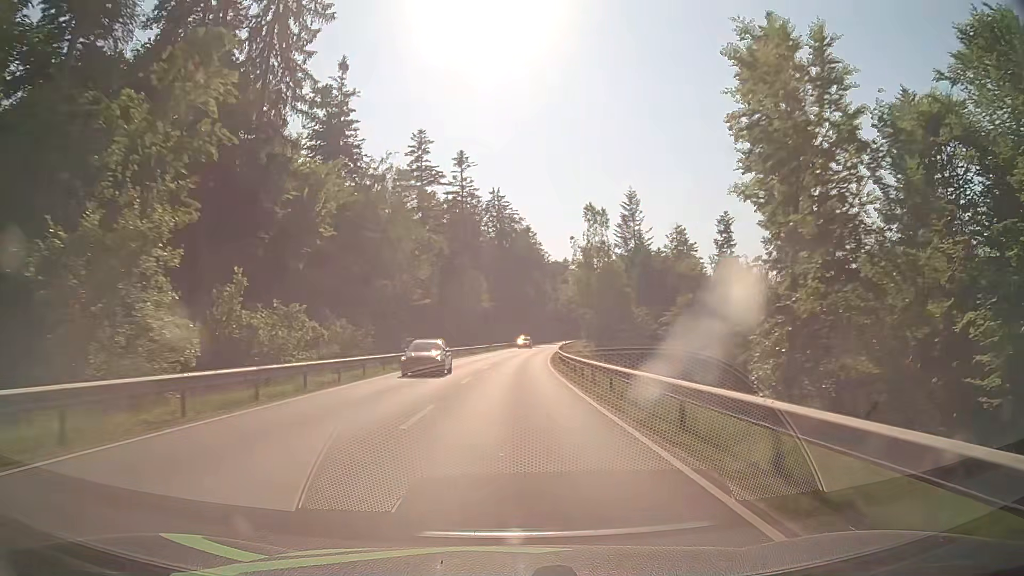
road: secondary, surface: asphalt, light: Day
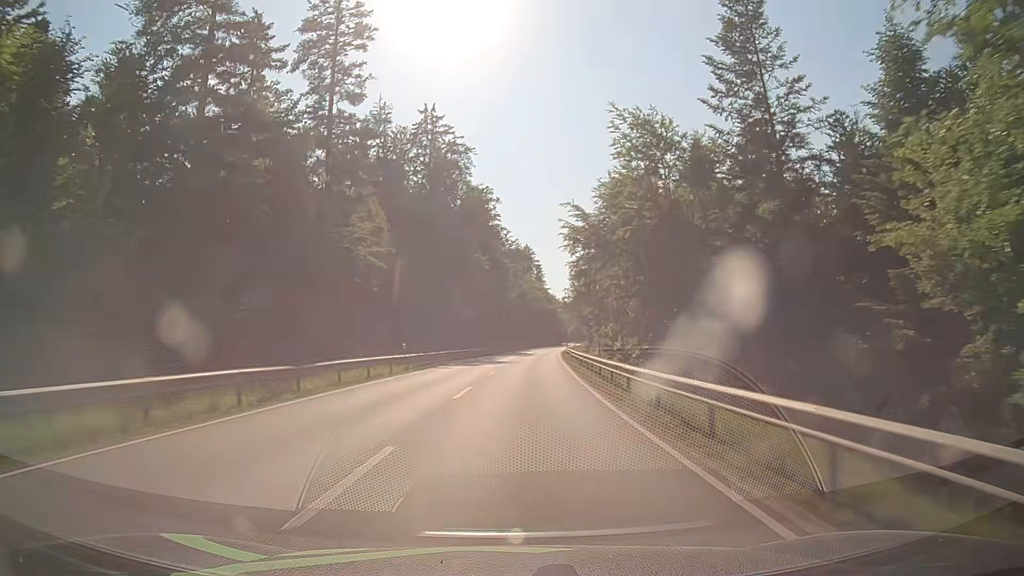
(+2.3, +65.6) m; +4°
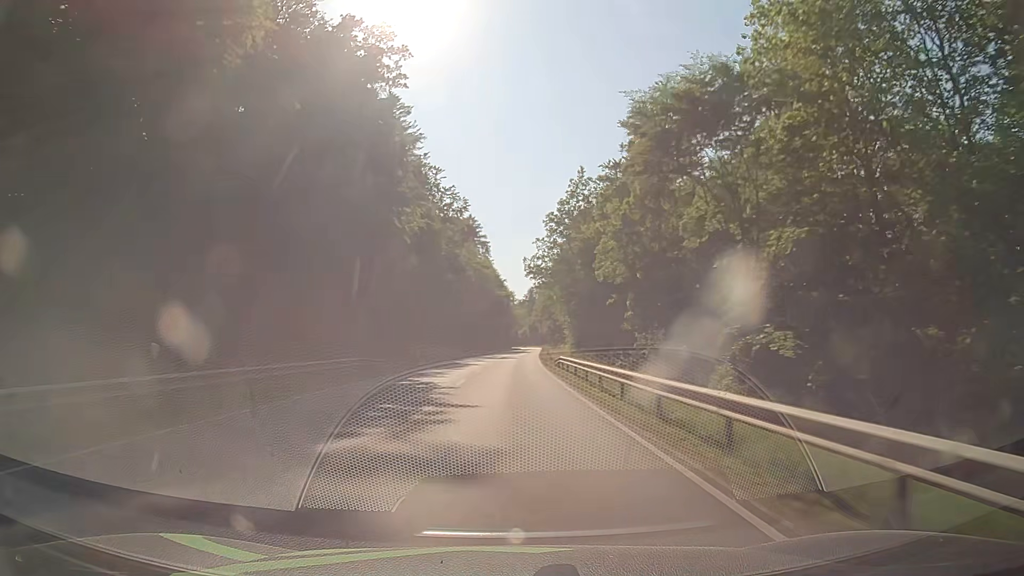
(+3.1, +65.8) m; +4°
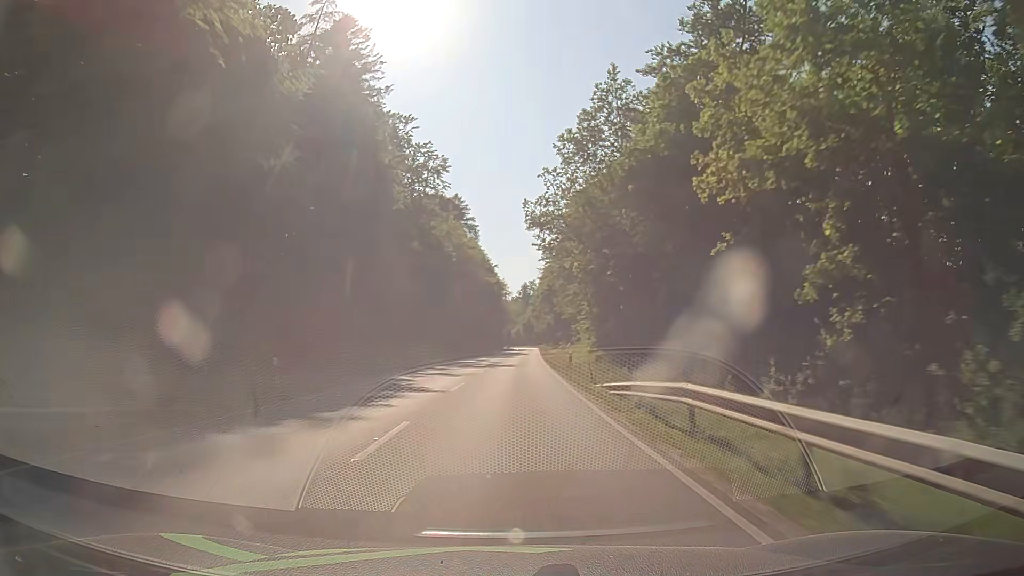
(+0.2, +26.7) m; +1°
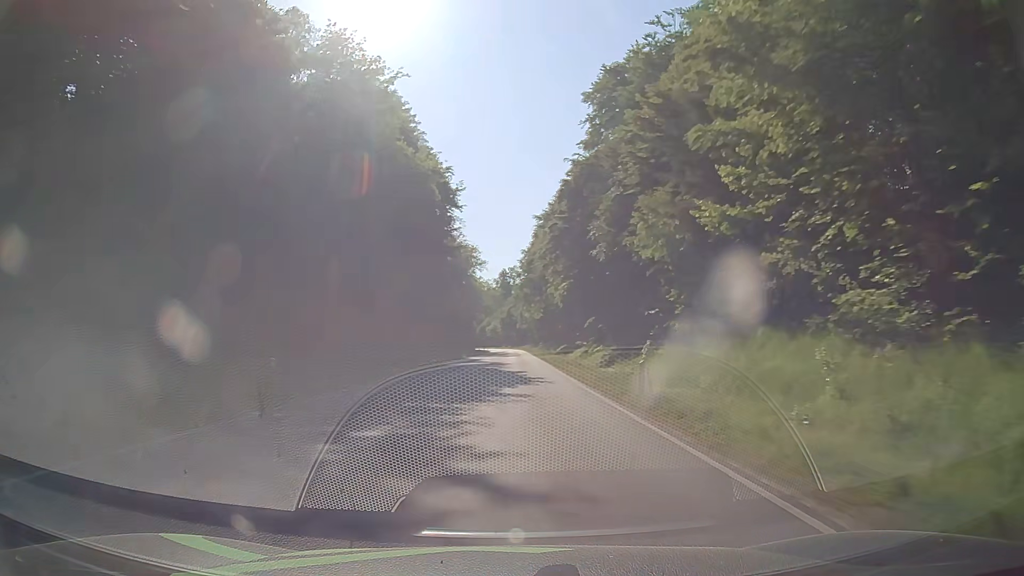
(+0.8, +67.4) m; +1°
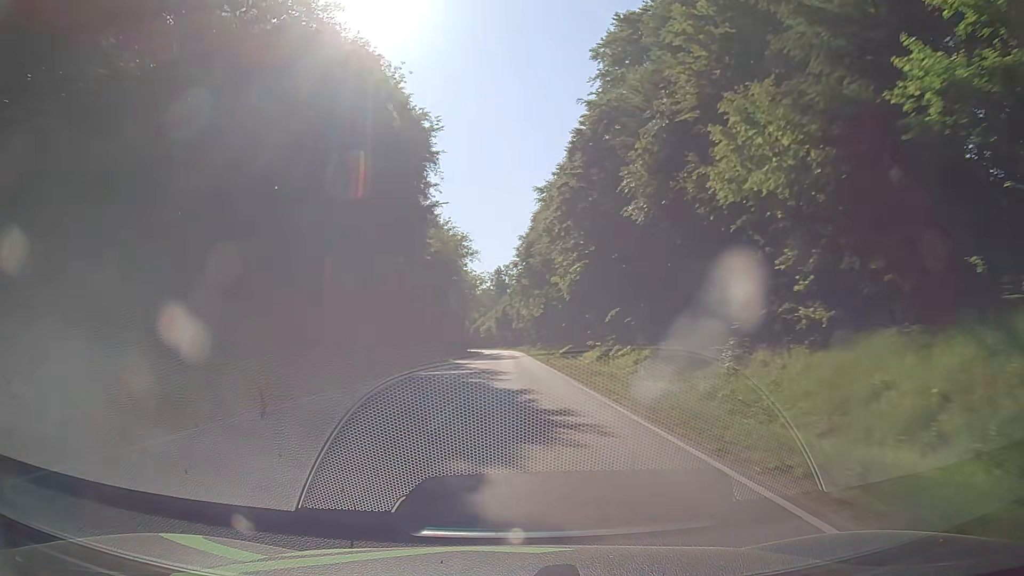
(+0.1, +13.5) m; +1°
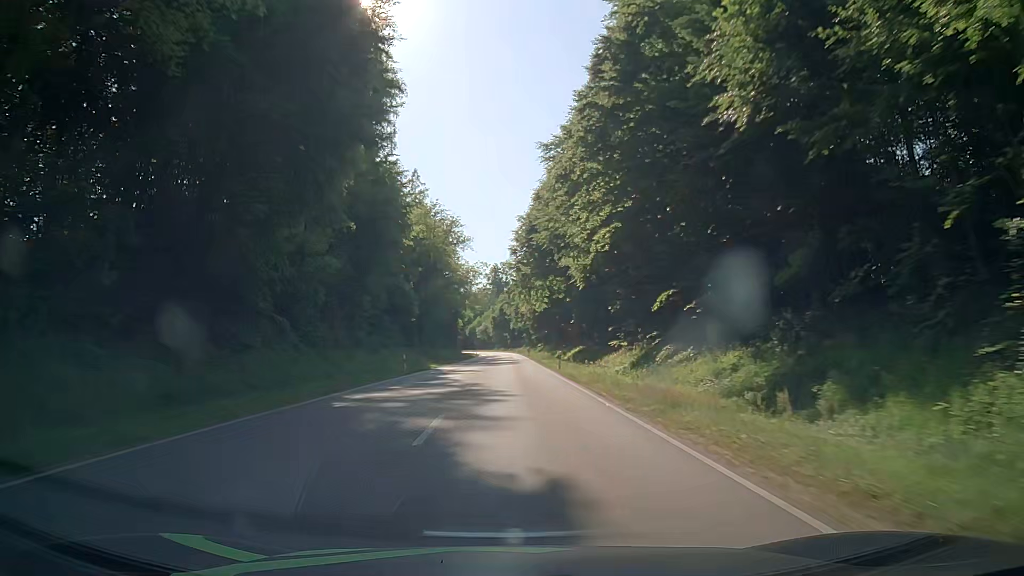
(+0.1, +13.5) m; 0°
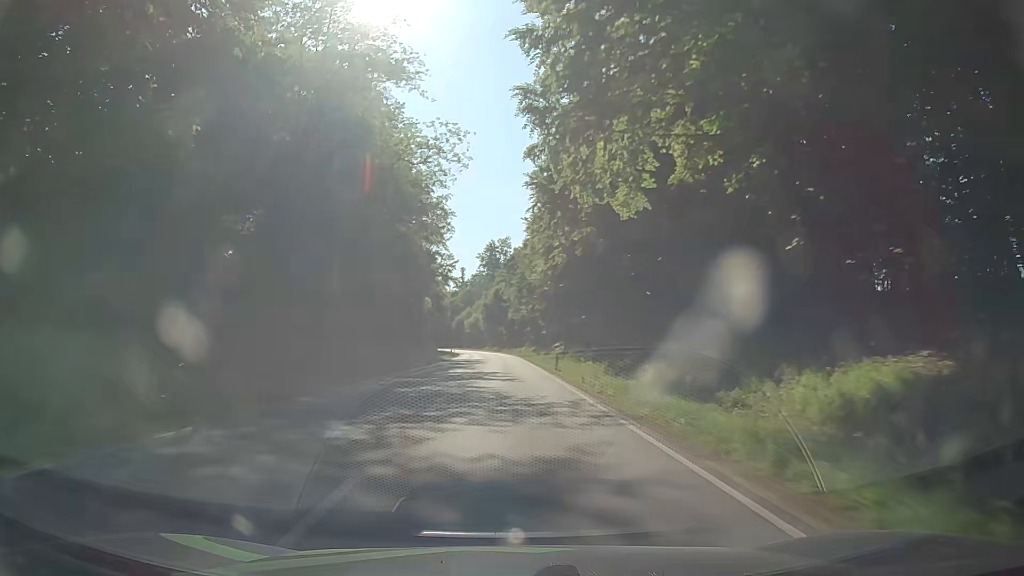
(+0.2, +54.2) m; 0°
(0, +10) (0, +20) (0, +30) (0, +40) (0, +50) (0, +60) (0, +70) (-1, +80) (-1, +90) (-1, +100) m
